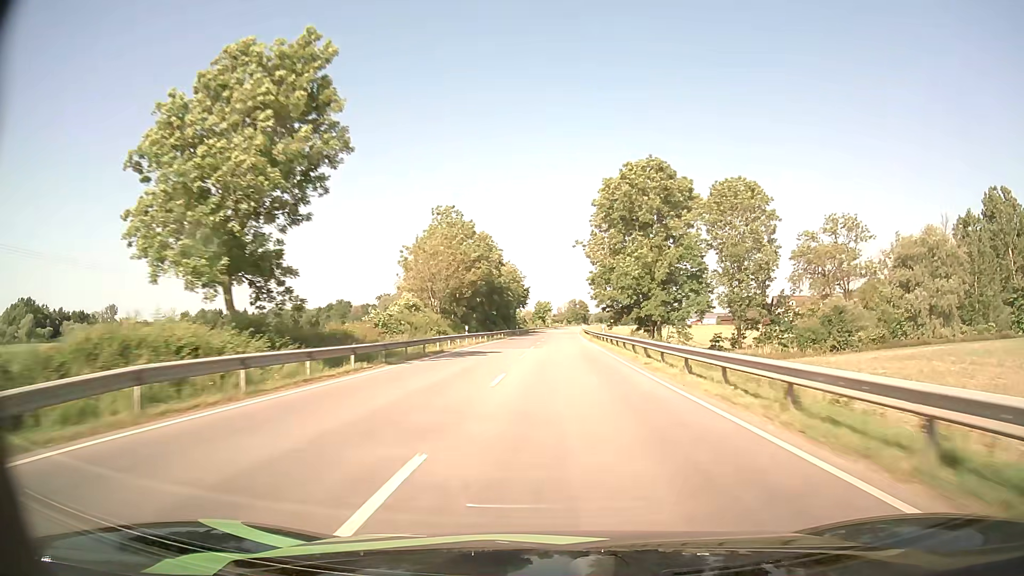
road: primary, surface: asphalt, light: Day
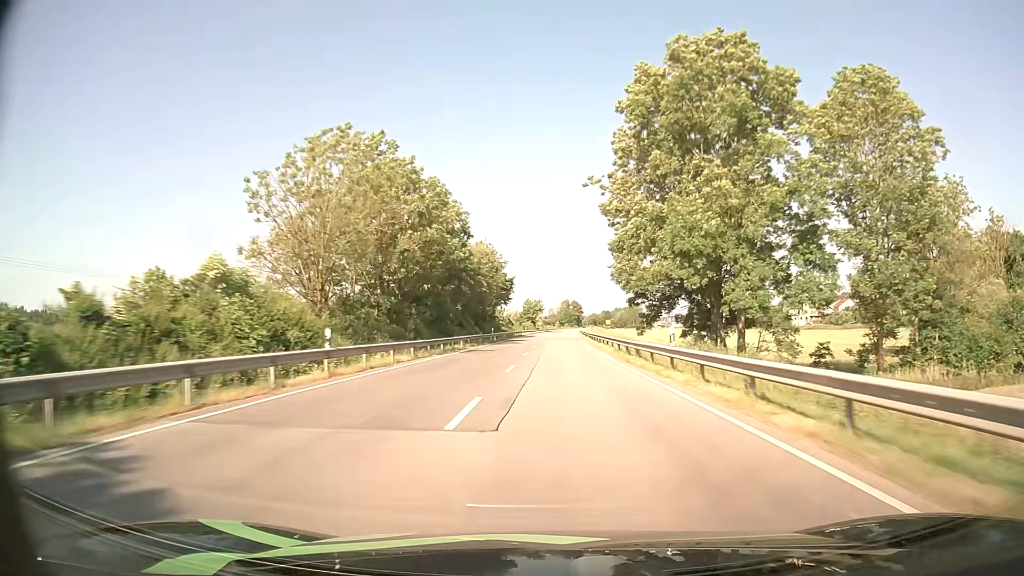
(+0.2, +30.3) m; +1°
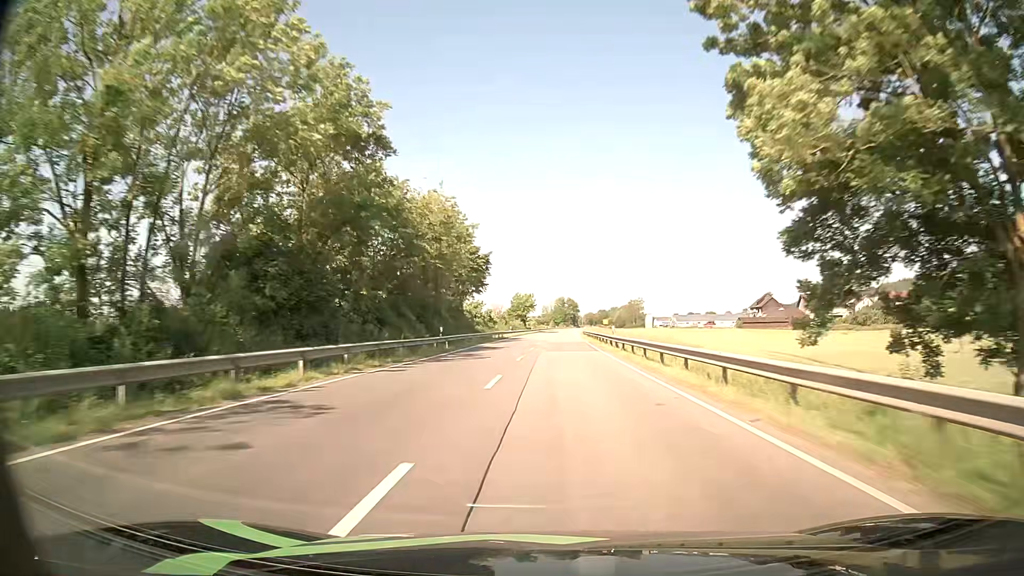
(+0.1, +30.2) m; +1°
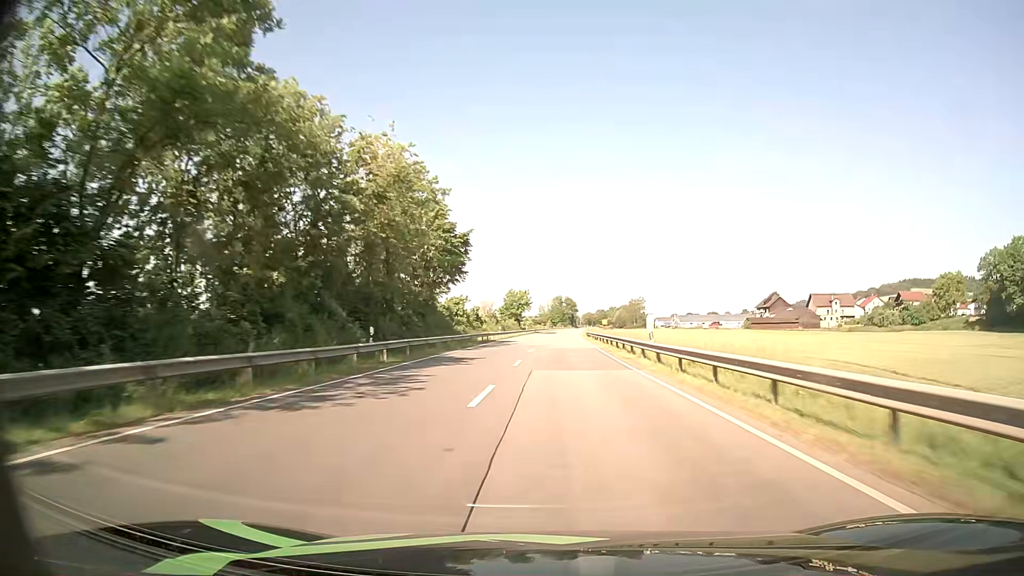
(0.0, +15.1) m; 0°
(0, +10) (0, +20) (0, +30) (0, +40) (0, +50) (+1, +60) (+1, +70) (+1, +80) (+2, +90) (+2, +100) m
